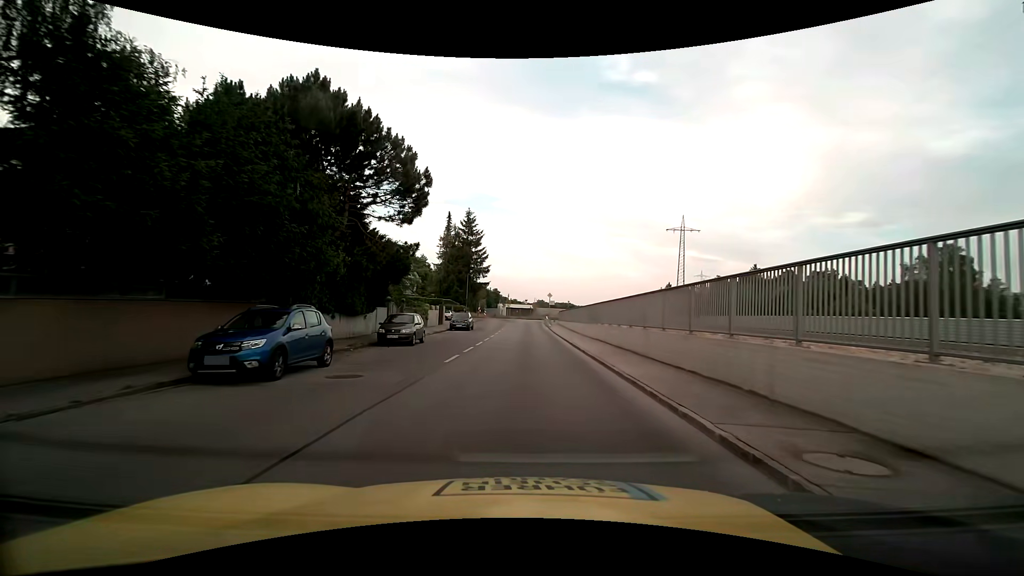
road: residential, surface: asphalt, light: Day
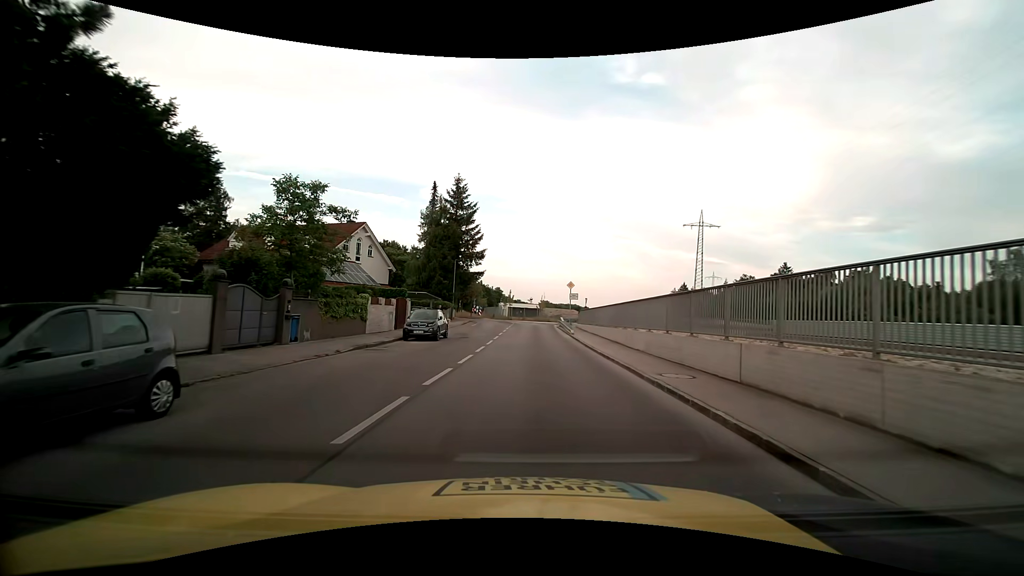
(-0.1, +18.6) m; 0°
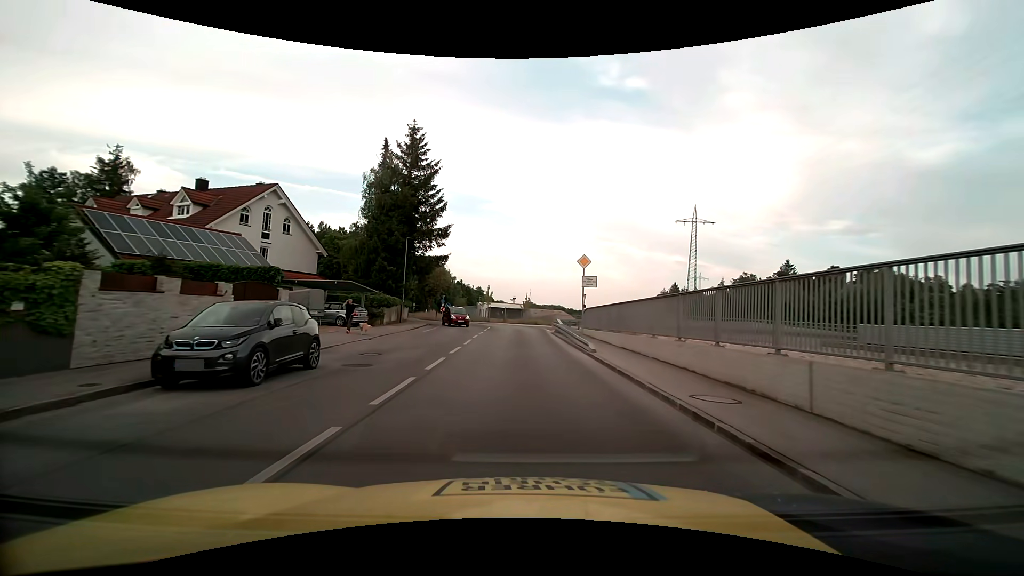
(+0.2, +15.9) m; +2°
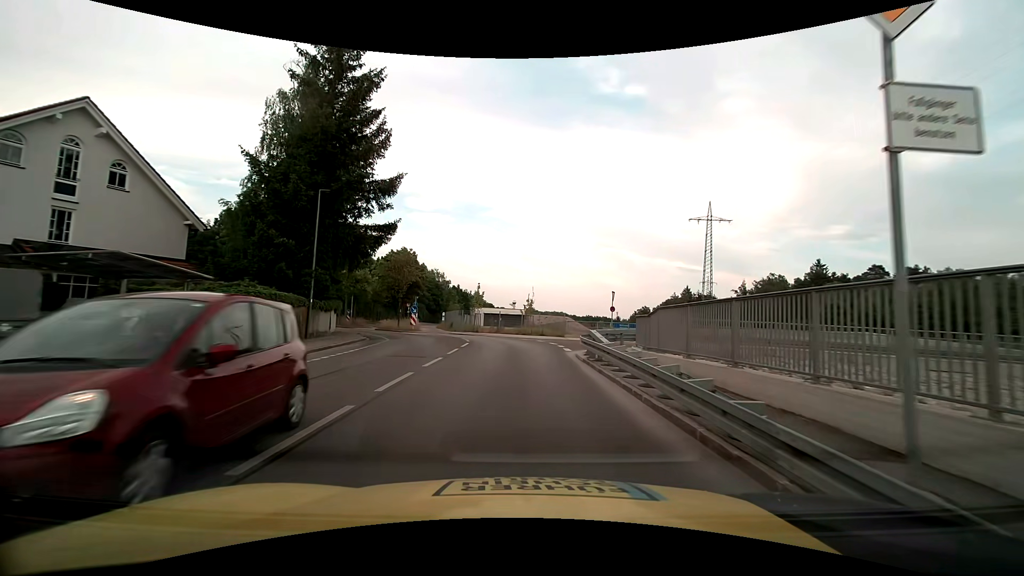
(+0.1, +16.8) m; 0°
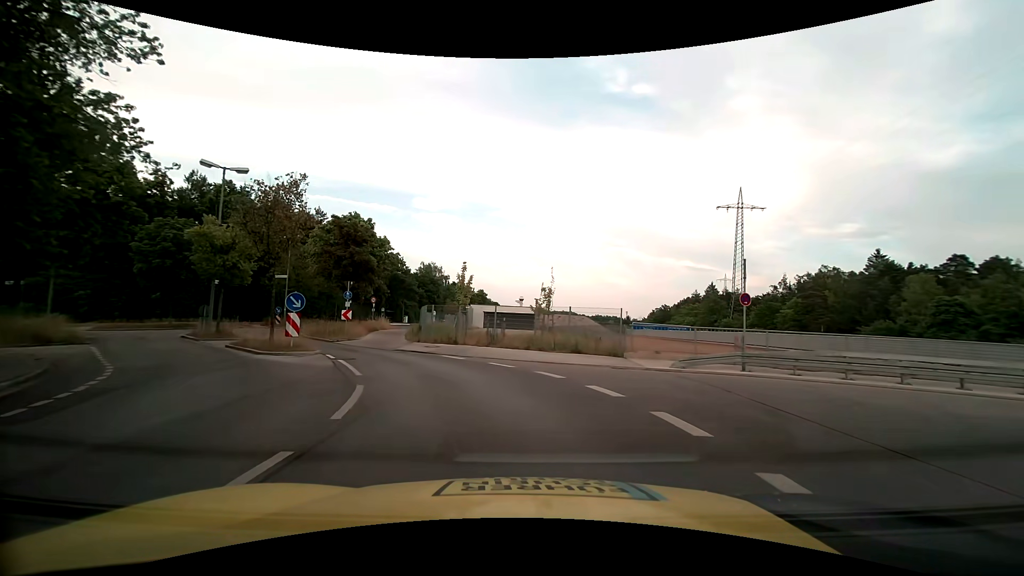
(-0.4, +20.4) m; -1°
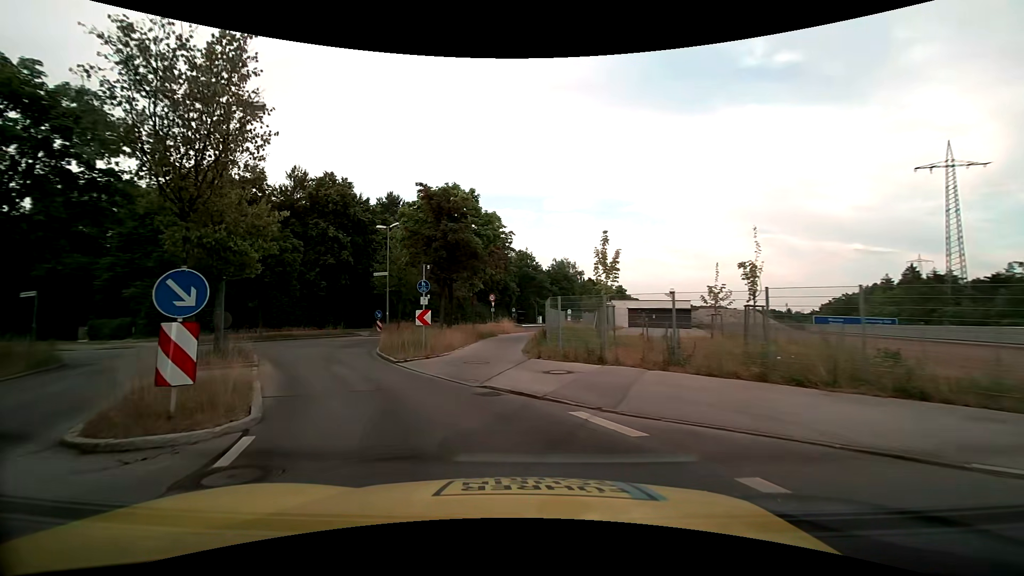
(-1.1, +11.3) m; -15°
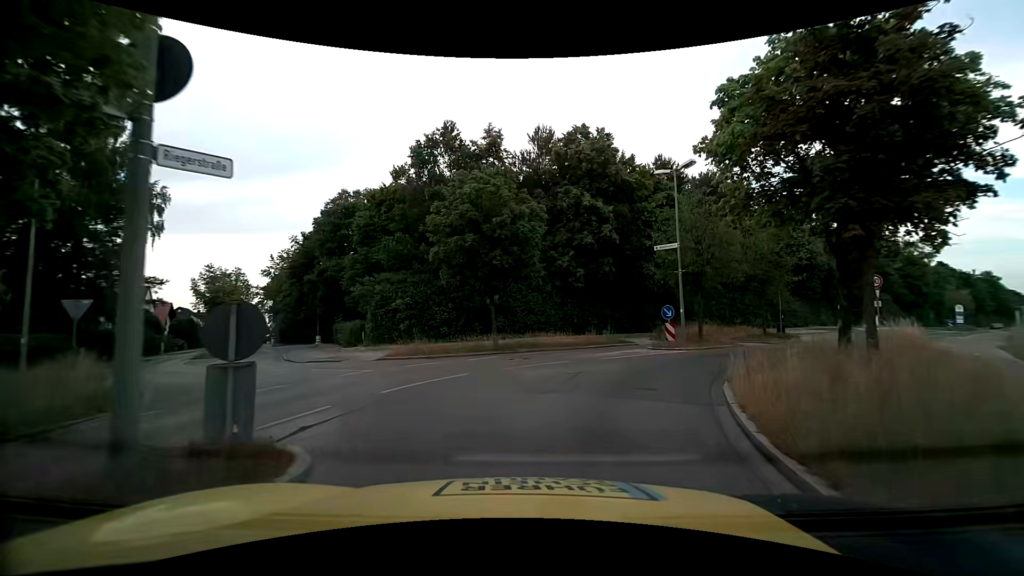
(-4.3, +14.0) m; -29°
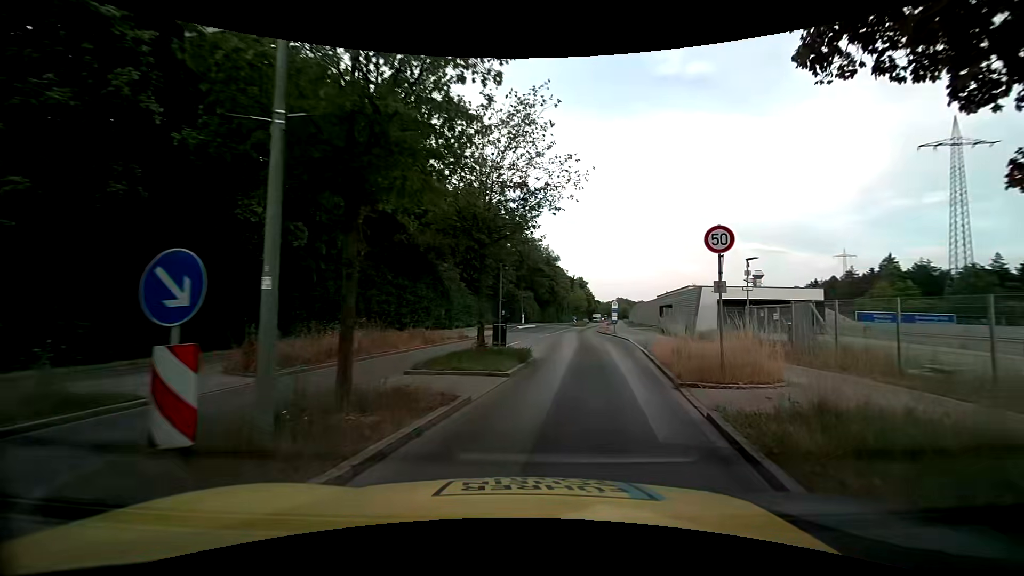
(+4.8, +17.3) m; +38°
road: tertiary
(+1, +10) (+2, +20) (+3, +30) (+4, +40) (+5, +50) (+6, +60) (+8, +70) (+9, +79) (+11, +89) (+13, +99) m
